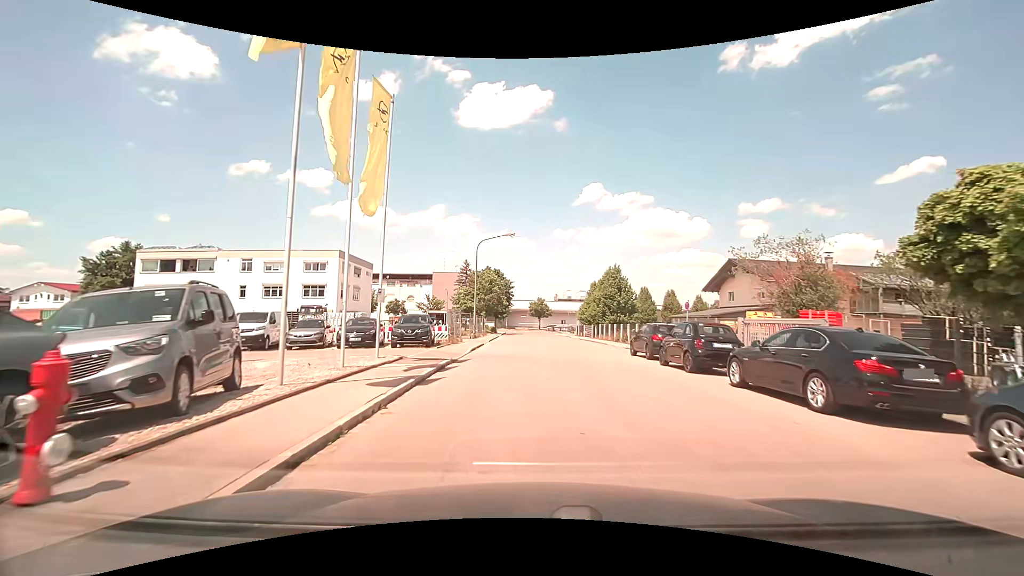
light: Day
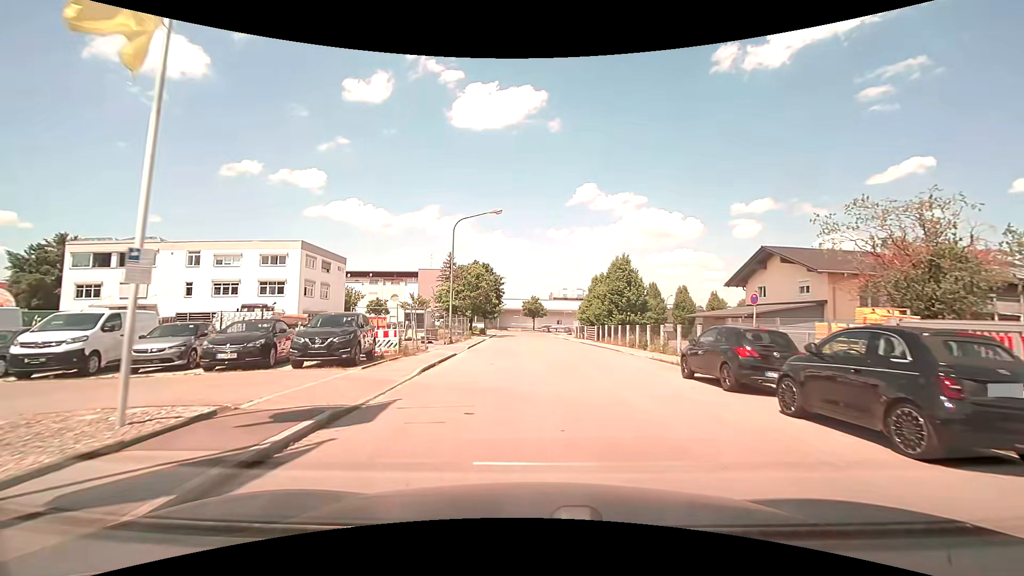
(+0.1, +8.8) m; +1°
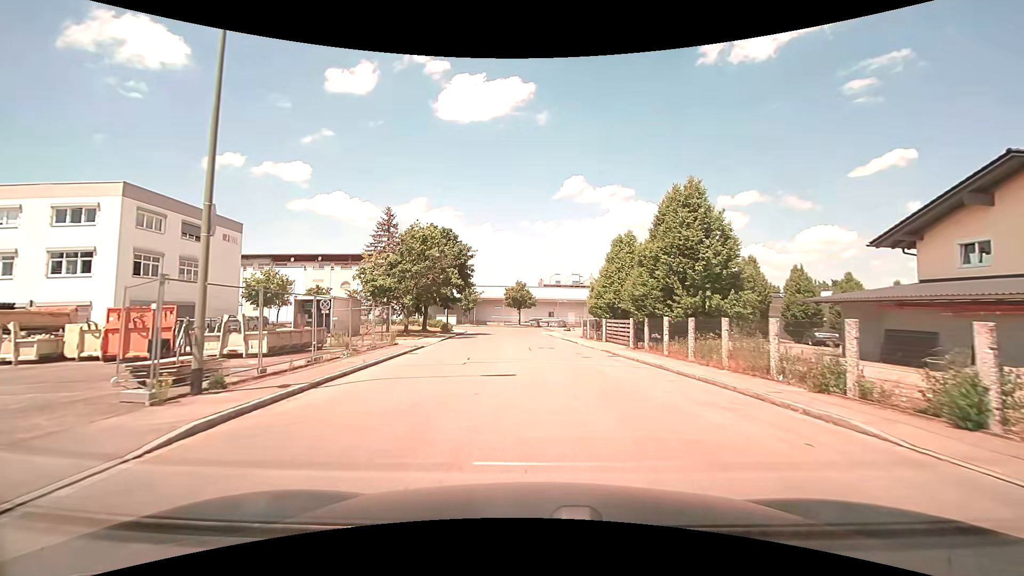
(+0.3, +23.0) m; +1°
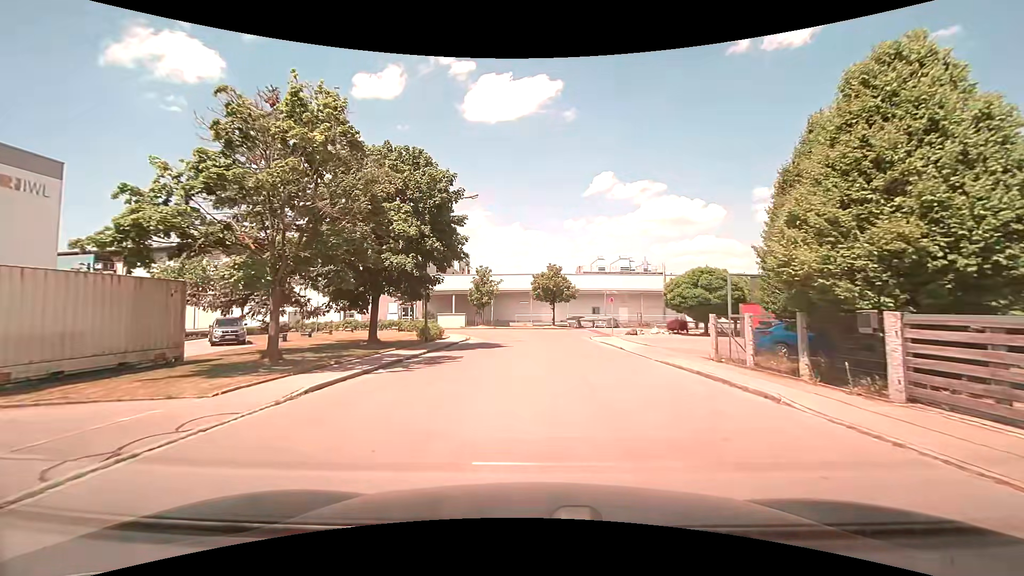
(-0.9, +23.4) m; -4°
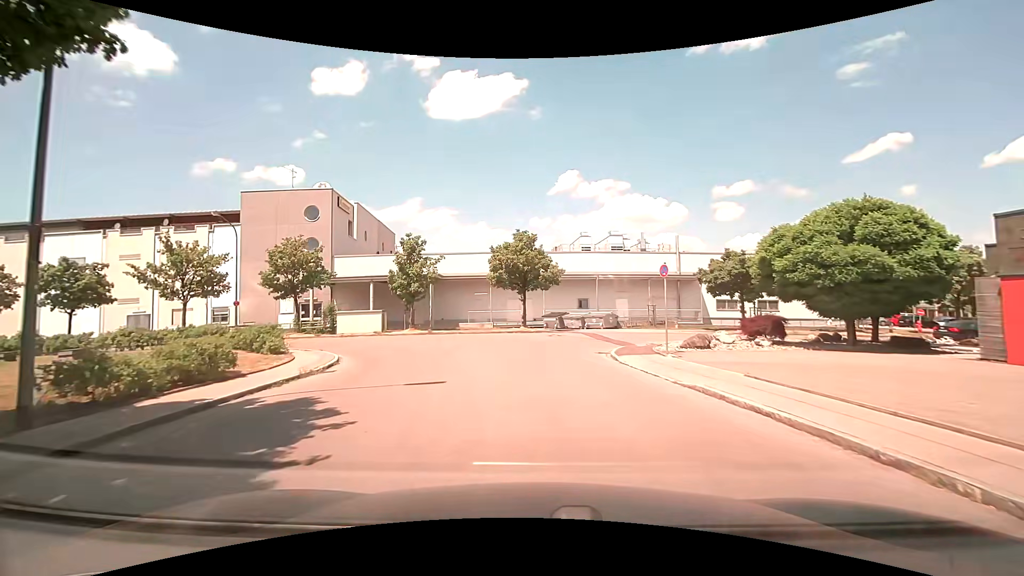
(+0.3, +21.5) m; +4°
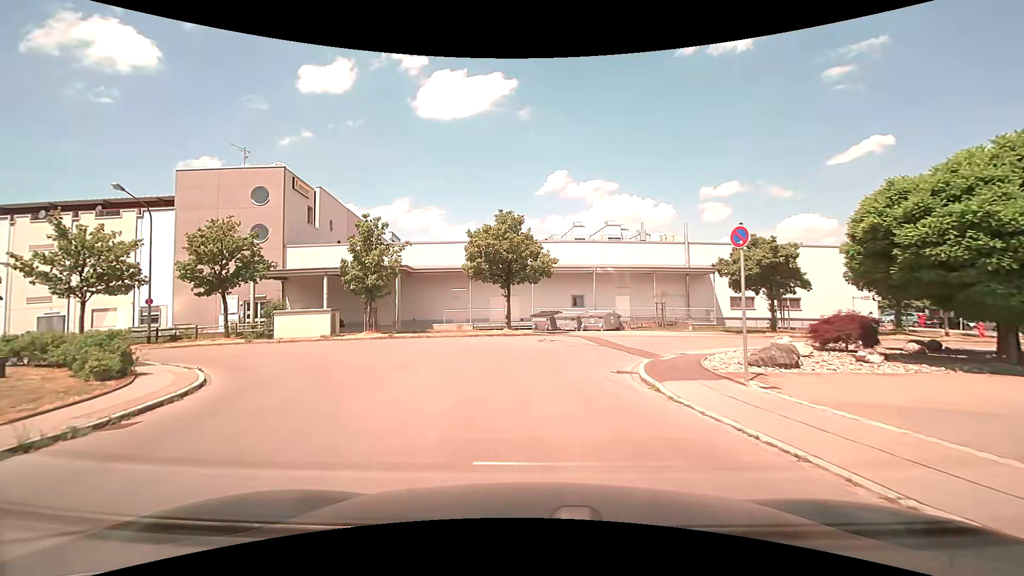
(+0.1, +6.8) m; +1°
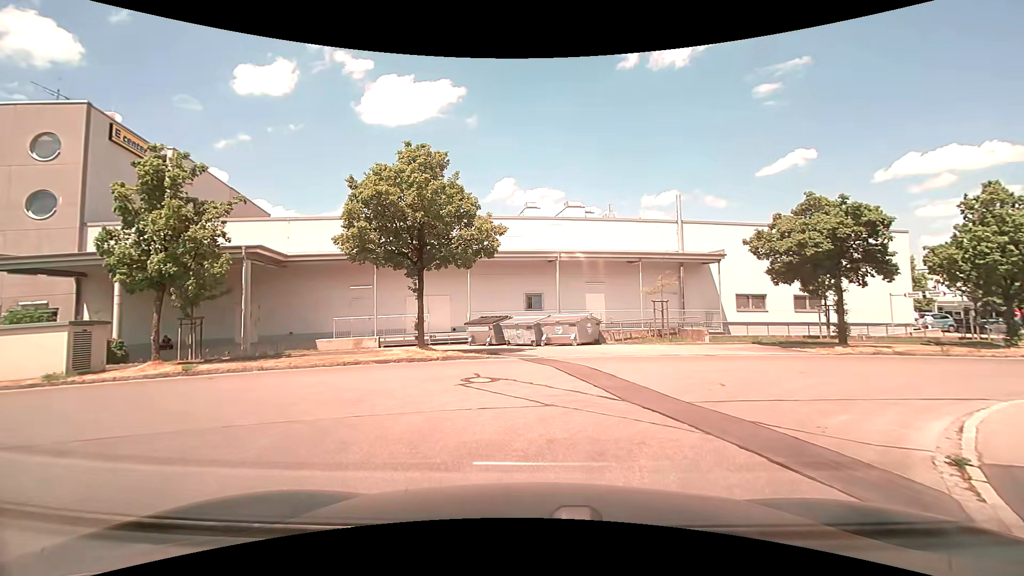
(+0.4, +12.6) m; +7°
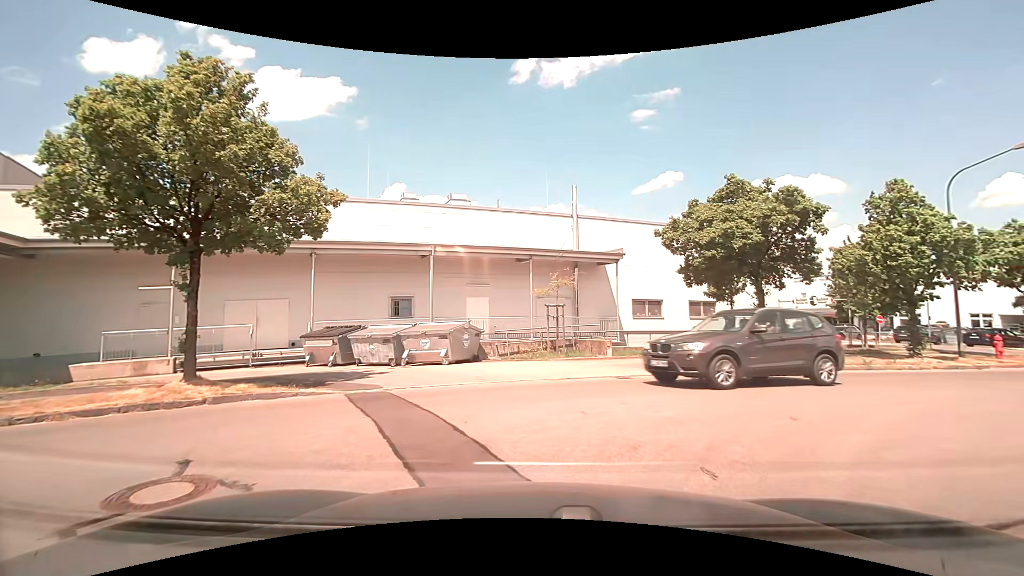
(+0.5, +5.5) m; +12°
(+3, +9) (+12, +15) (+20, +19) (+29, +24) (+38, +28) (+47, +33) (+56, +37) (+65, +41) (+75, +45) (+84, +49) m
